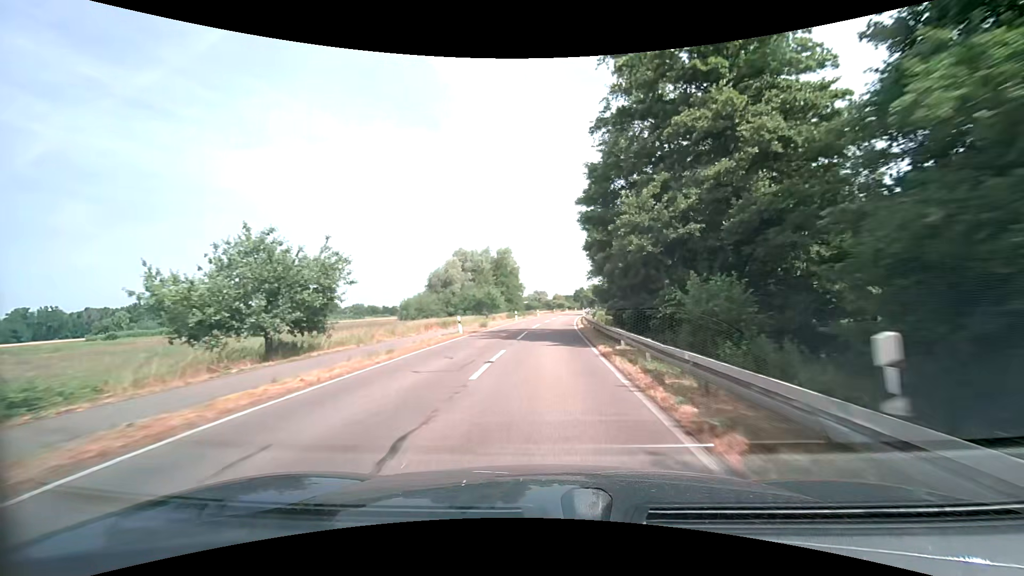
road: tertiary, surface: asphalt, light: Day
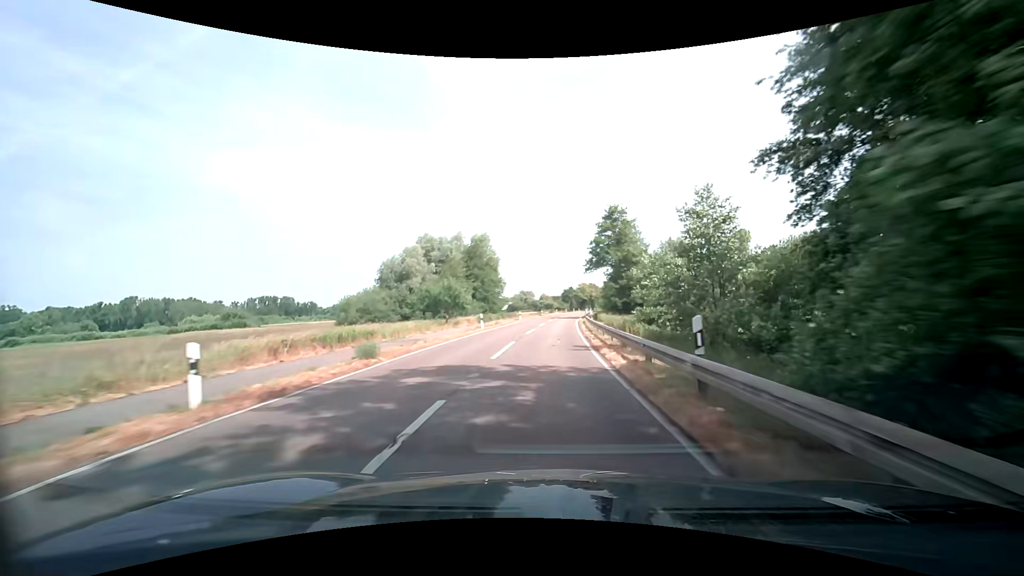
(+0.2, +20.4) m; +1°
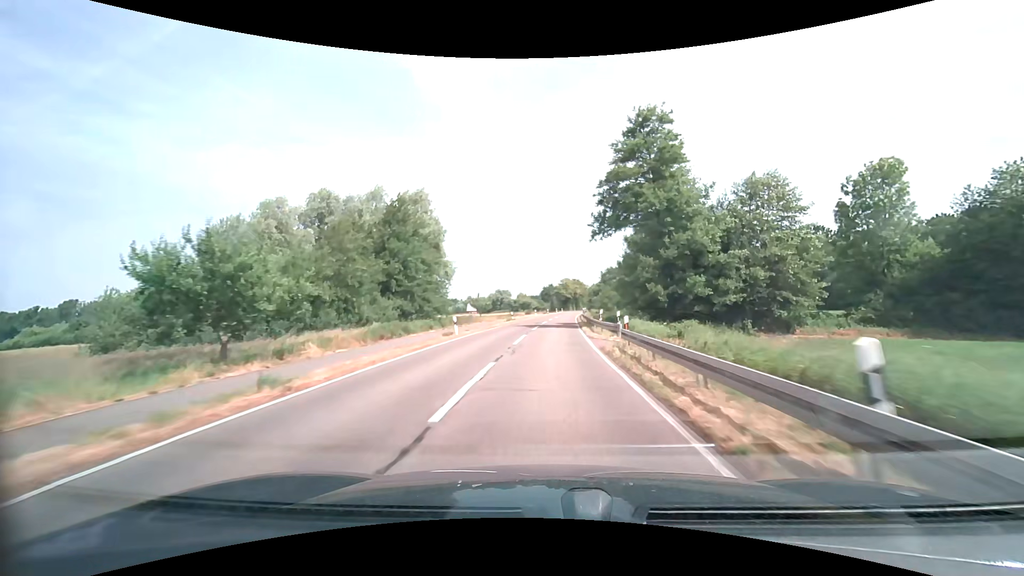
(+0.9, +31.7) m; +3°
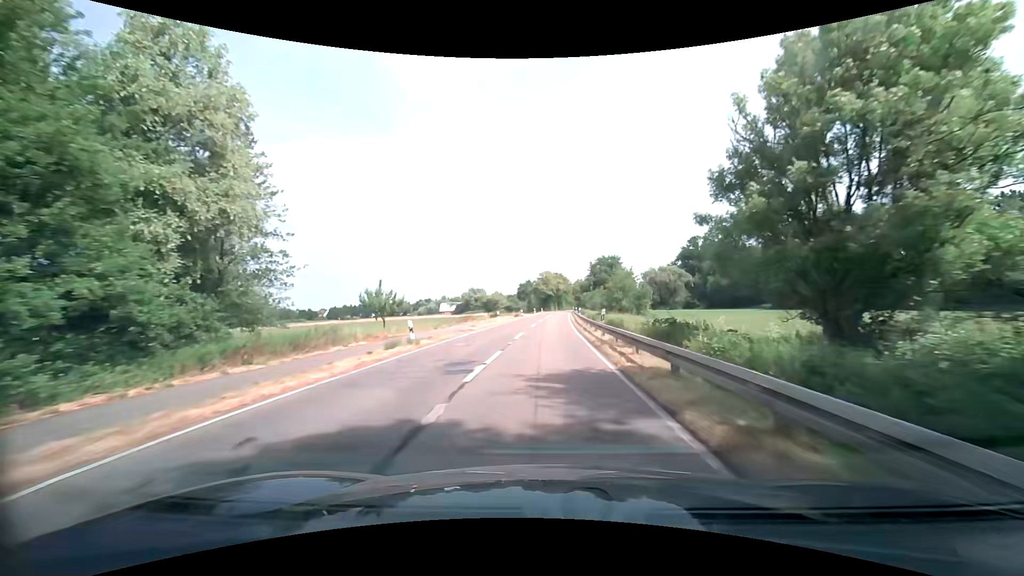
(+0.8, +33.1) m; +2°
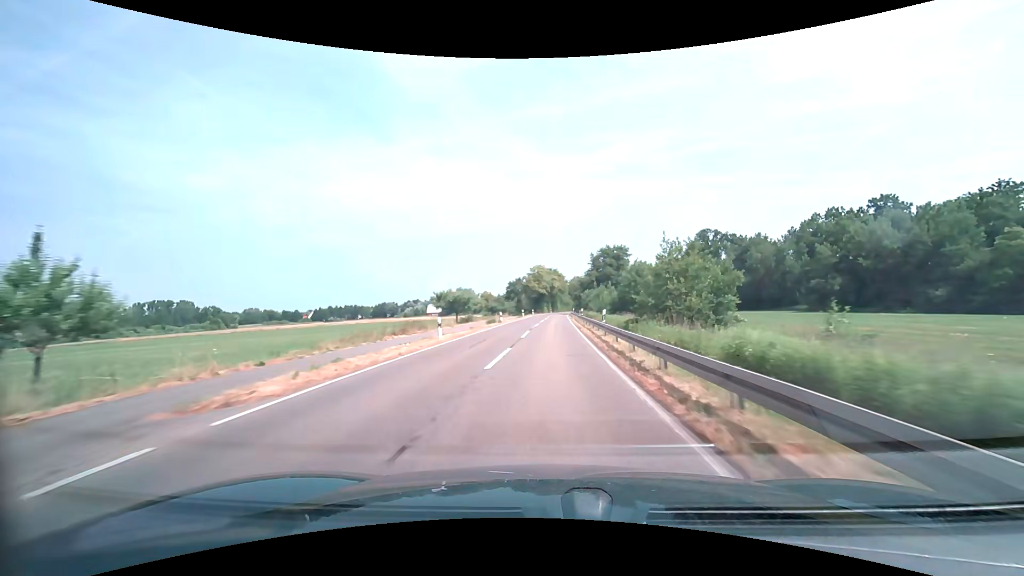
(+0.2, +23.0) m; +1°
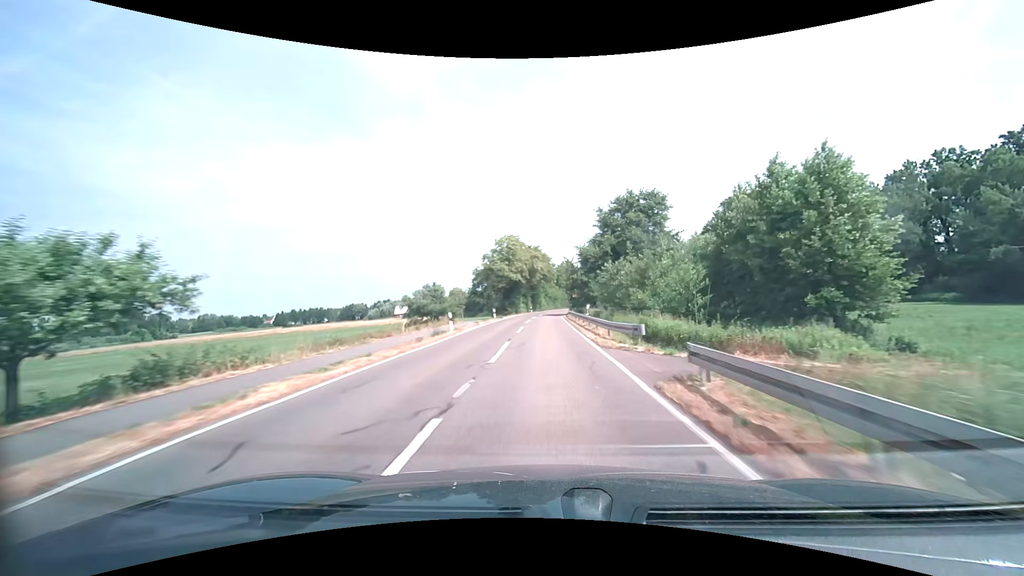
(+0.7, +46.5) m; +2°
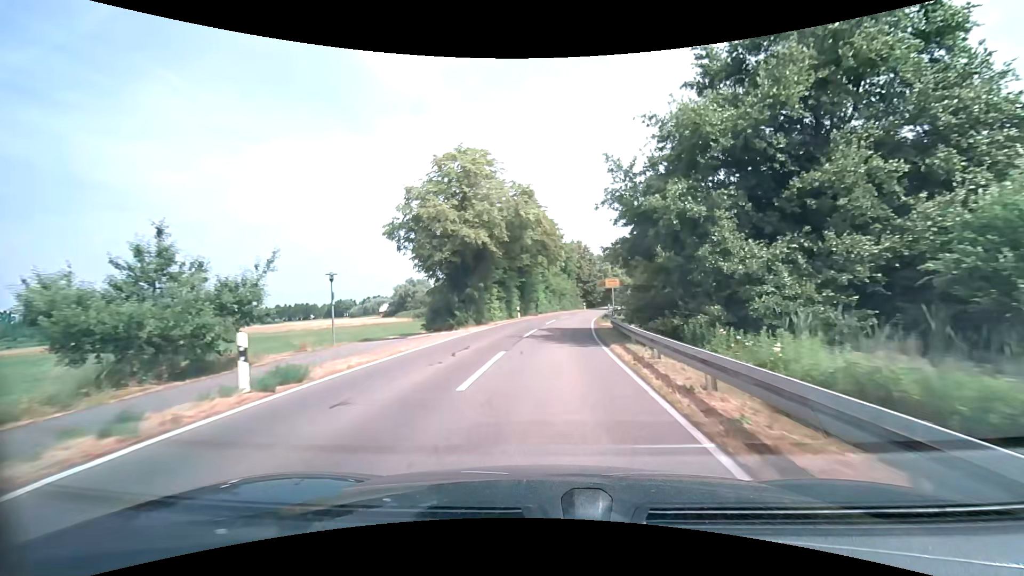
(+0.1, +39.5) m; 0°
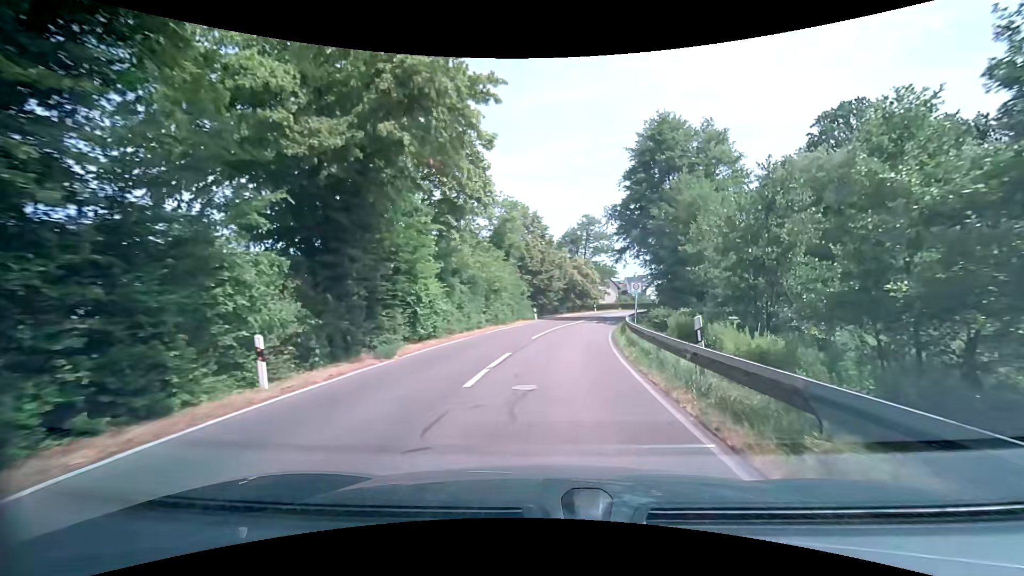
(+1.6, +34.3) m; +7°
(0, +10) (+1, +20) (+2, +30) (+4, +40) (+7, +49) (+10, +59) (+15, +68) (+20, +76) (+26, +84) (+33, +92) m
